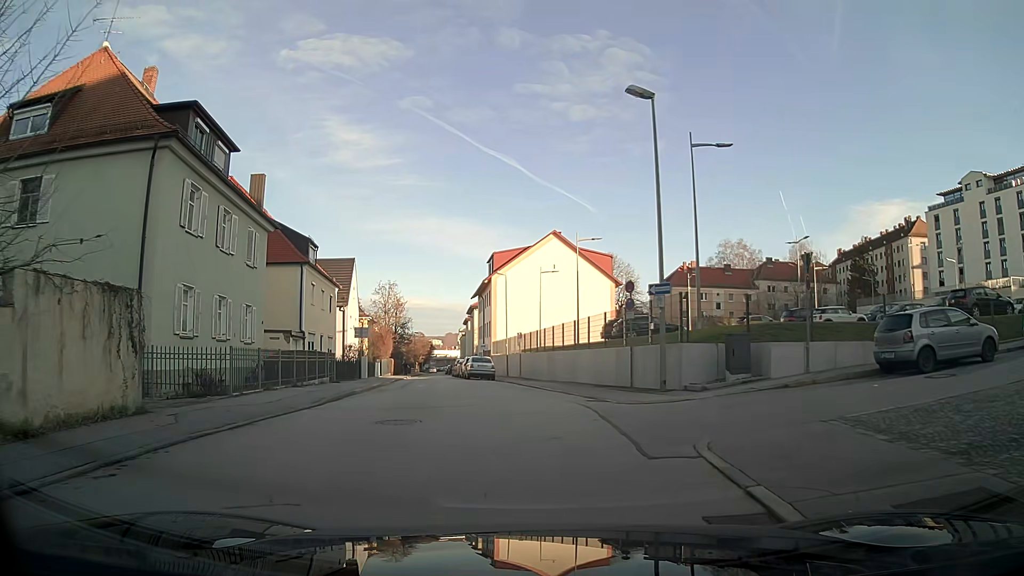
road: residential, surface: asphalt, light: Day
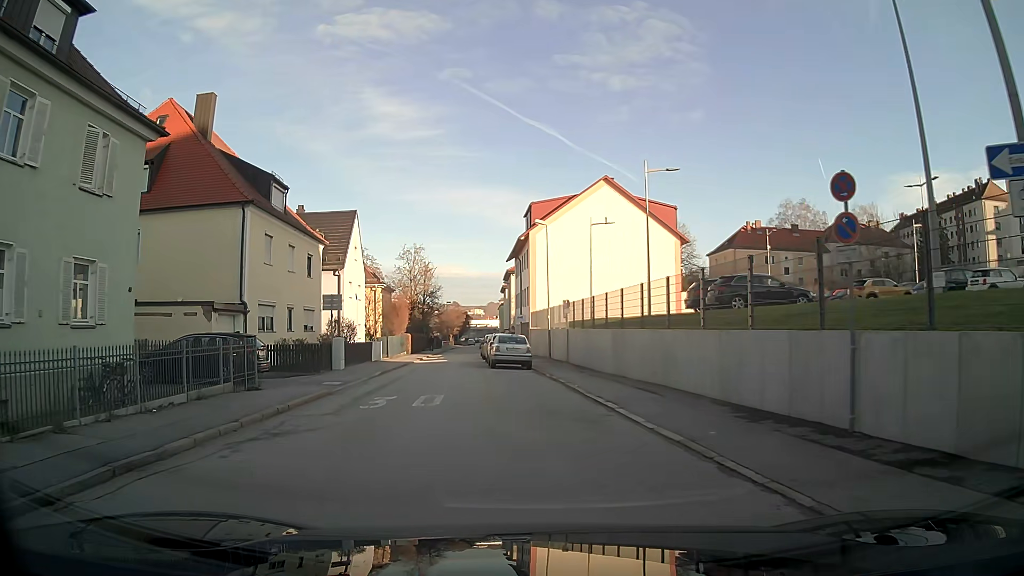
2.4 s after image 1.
(-0.4, +12.8) m; -4°
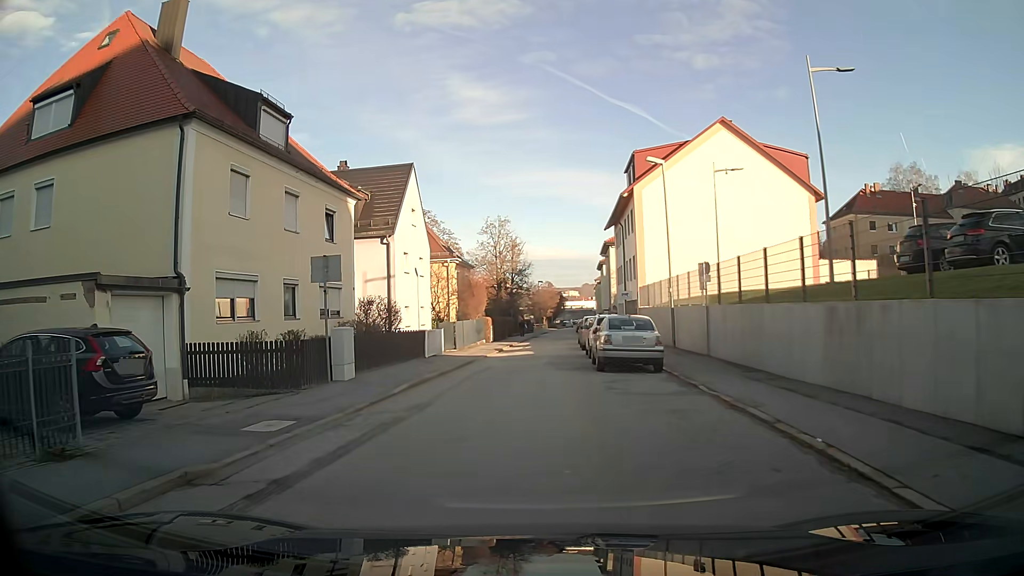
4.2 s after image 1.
(-0.9, +10.9) m; -9°
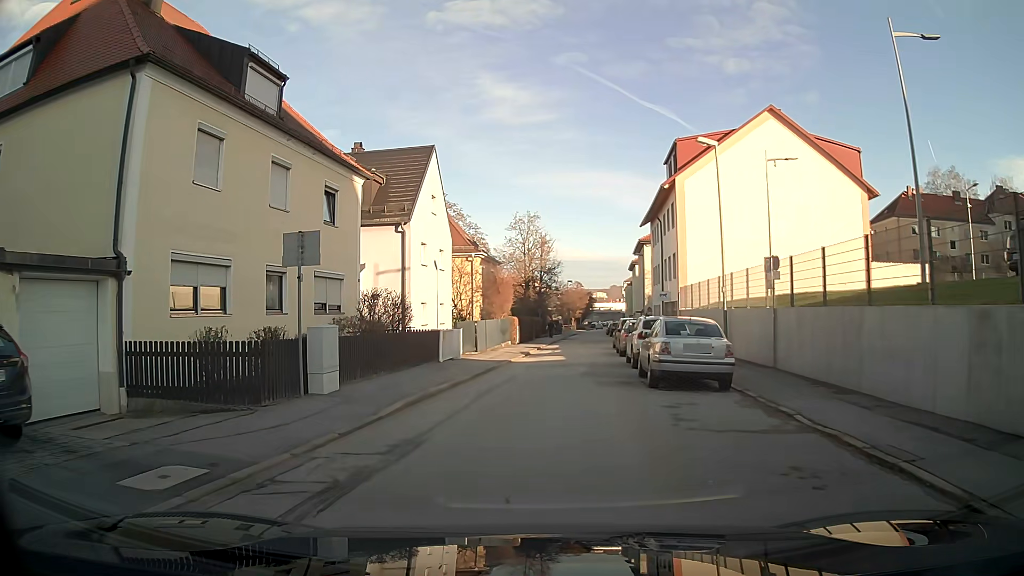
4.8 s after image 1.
(-0.1, +3.8) m; -1°
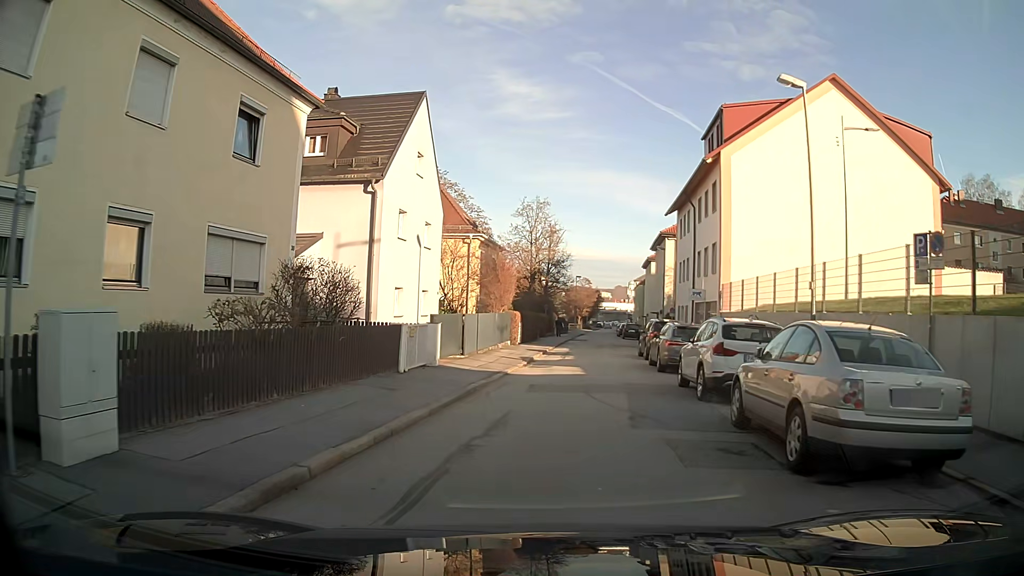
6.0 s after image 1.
(0.0, +7.6) m; +1°
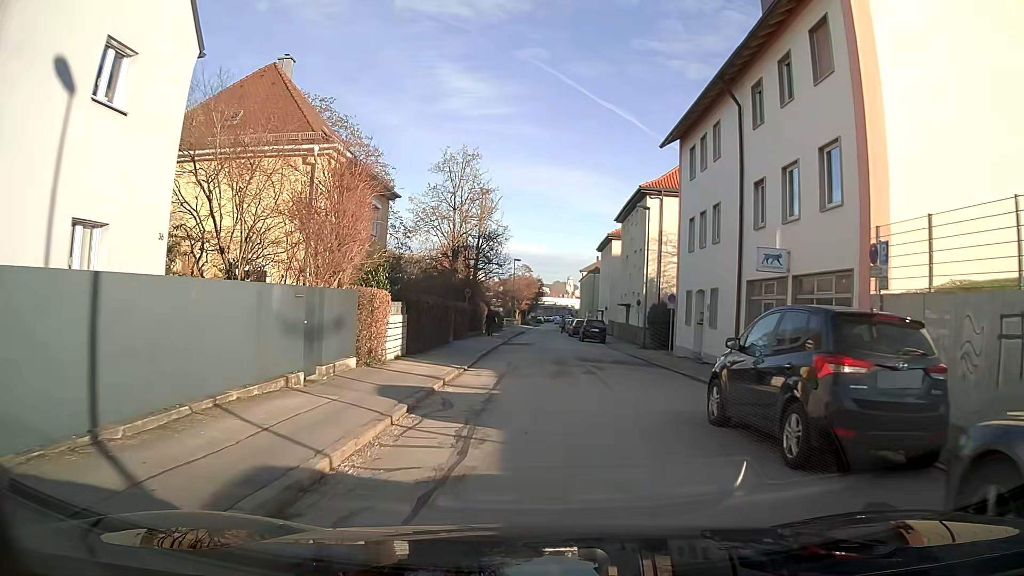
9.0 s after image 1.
(+1.1, +19.9) m; +5°
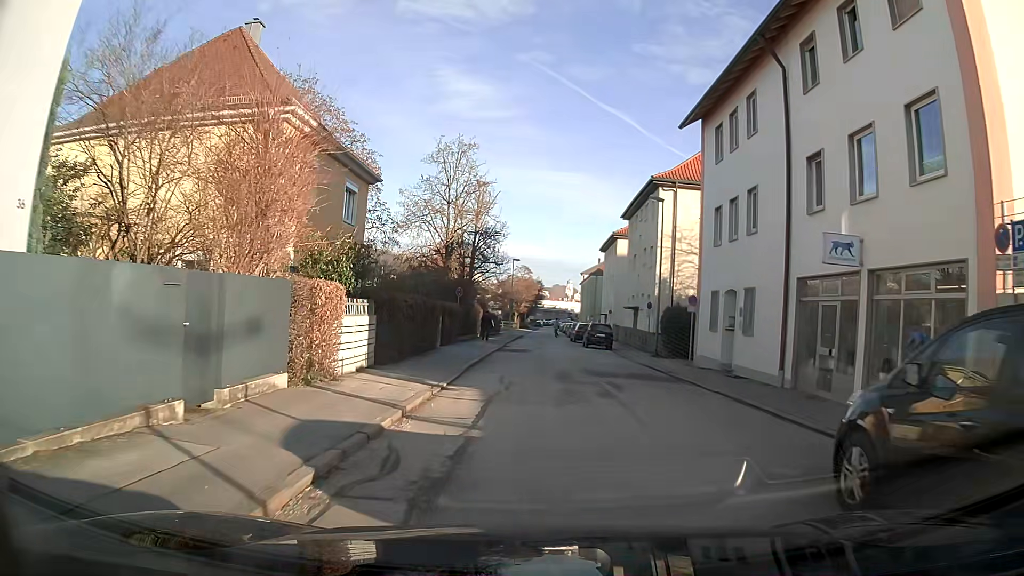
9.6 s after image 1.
(0.0, +4.1) m; 0°
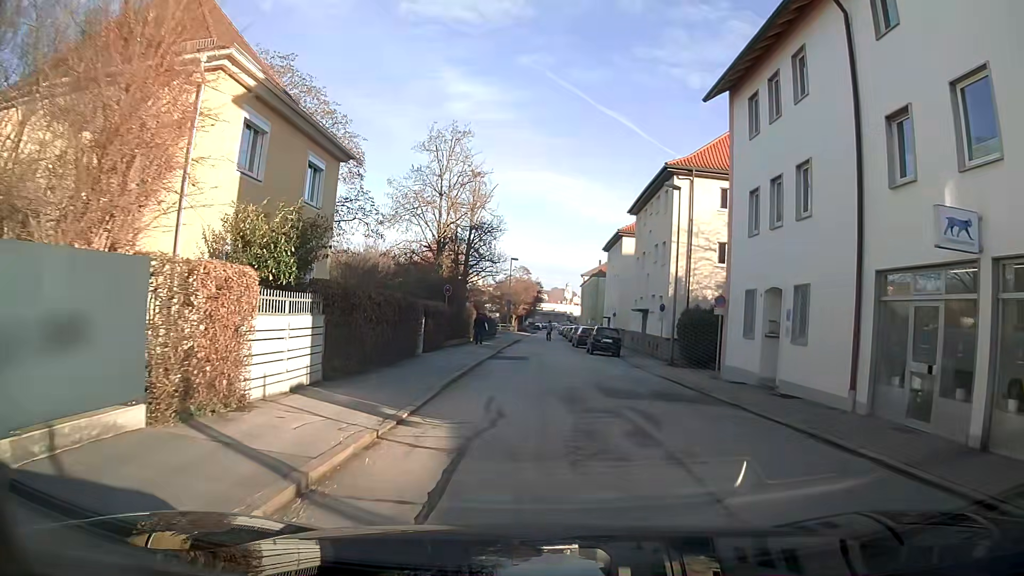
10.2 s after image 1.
(0.0, +4.2) m; 0°
(0, +10) (0, +20) (0, +30) (0, +40) (0, +50) (0, +60) (0, +70) (+1, +80) (+1, +90) (+1, +100) m
